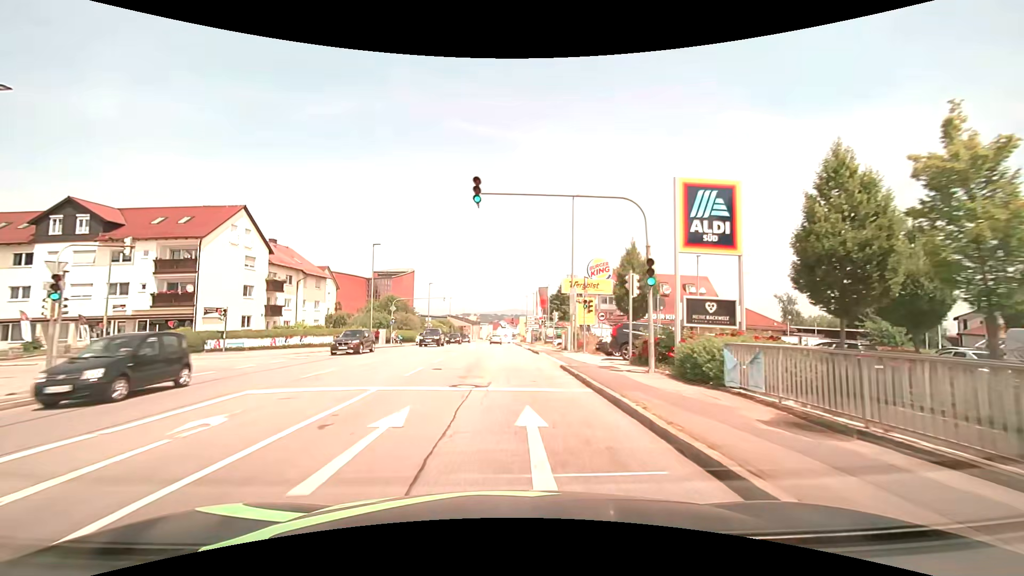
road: tertiary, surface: asphalt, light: Day
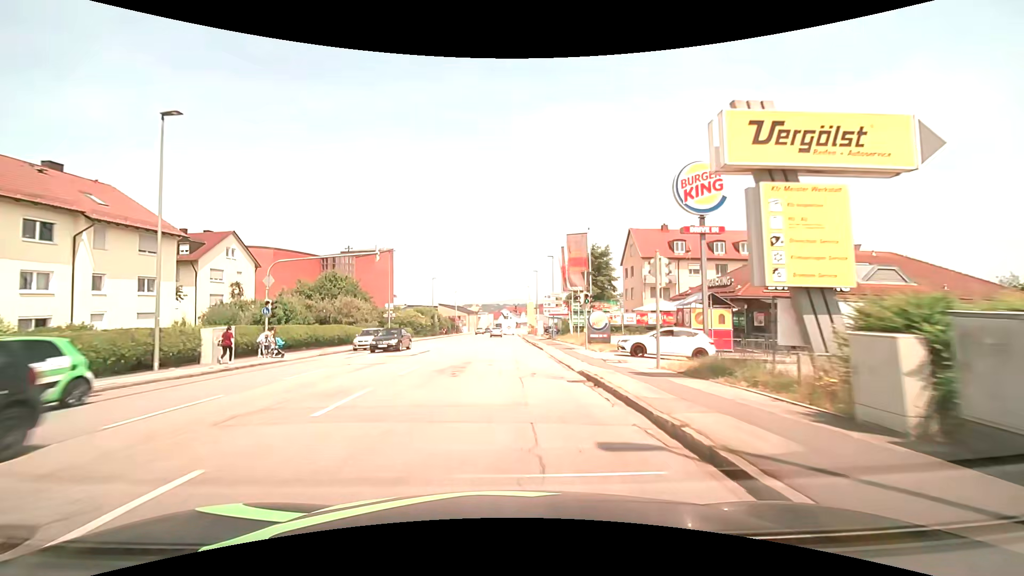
(-0.1, +30.9) m; -1°
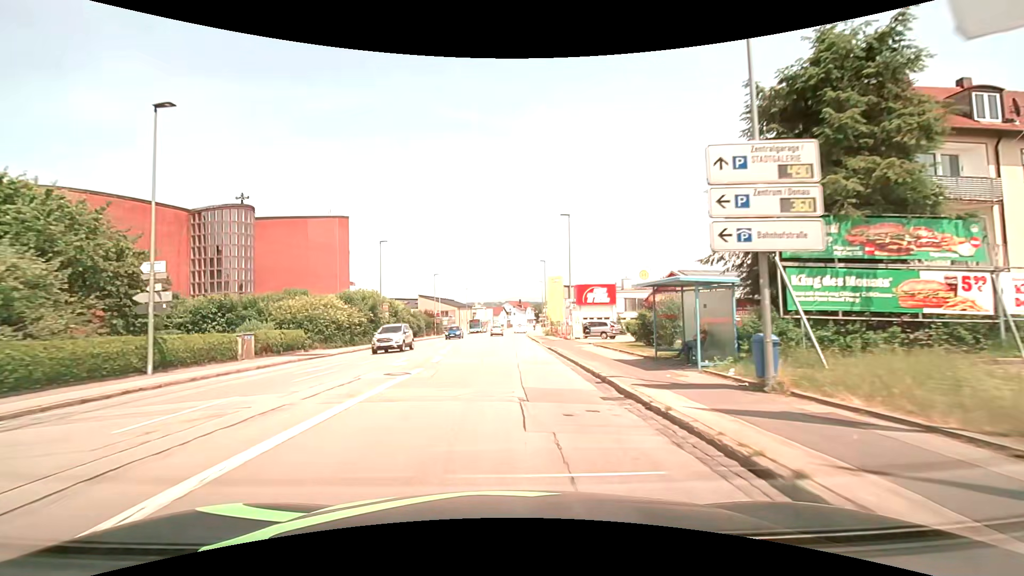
(0.0, +38.7) m; 0°
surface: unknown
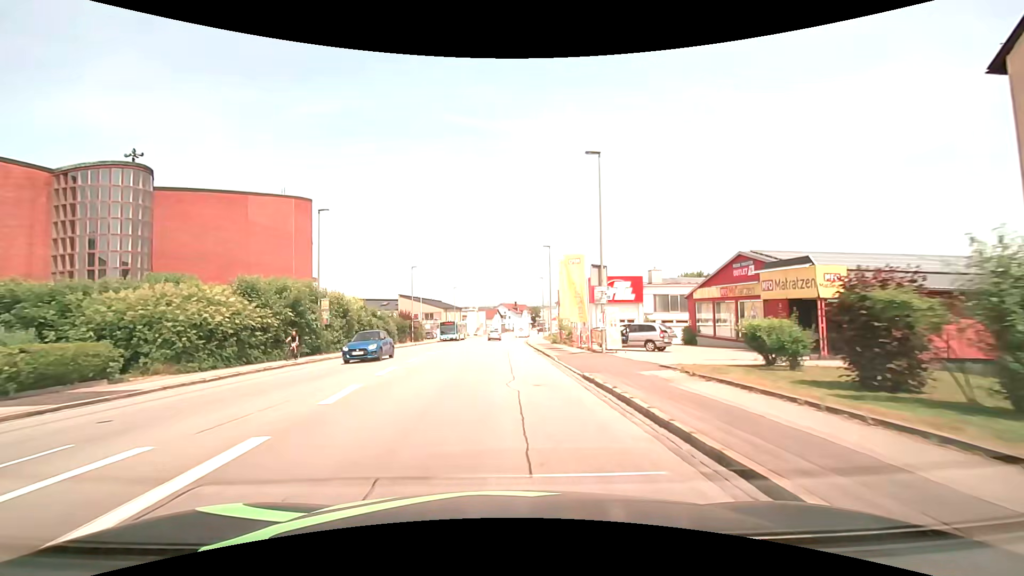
(0.0, +15.5) m; 0°
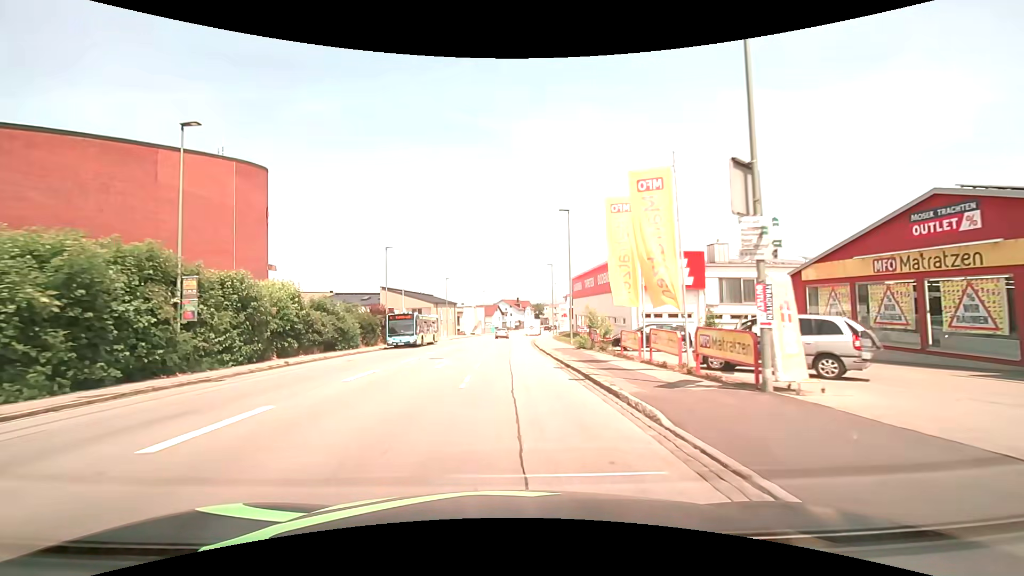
(0.0, +15.4) m; 0°
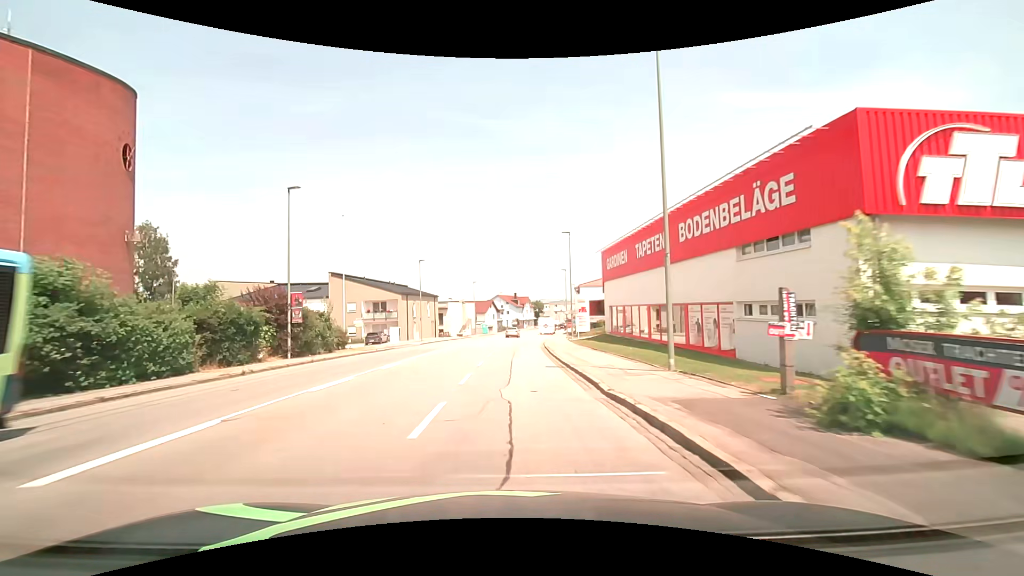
(0.0, +23.0) m; +1°
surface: asphalt
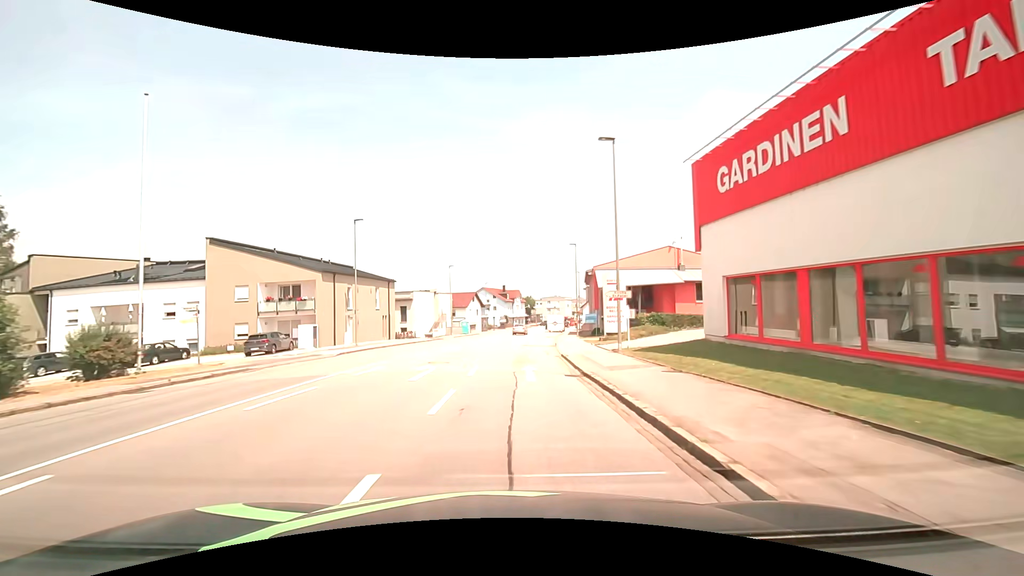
(+0.1, +22.9) m; +1°
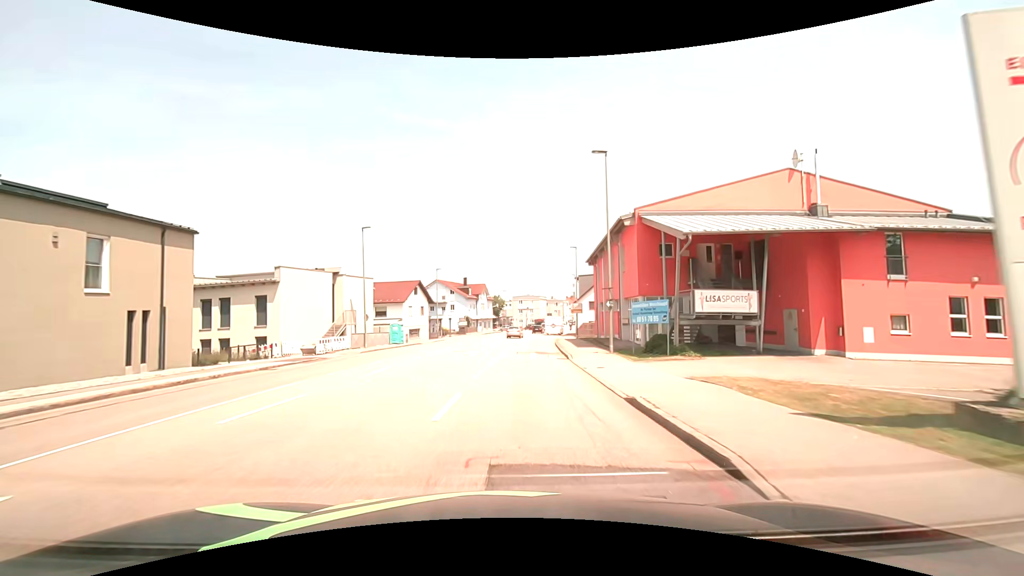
(+0.7, +30.5) m; +4°
(0, +10) (+1, +20) (+1, +30) (+2, +40) (+3, +50) (+4, +60) (+5, +70) (+7, +80) (+8, +90) (+10, +99) m
